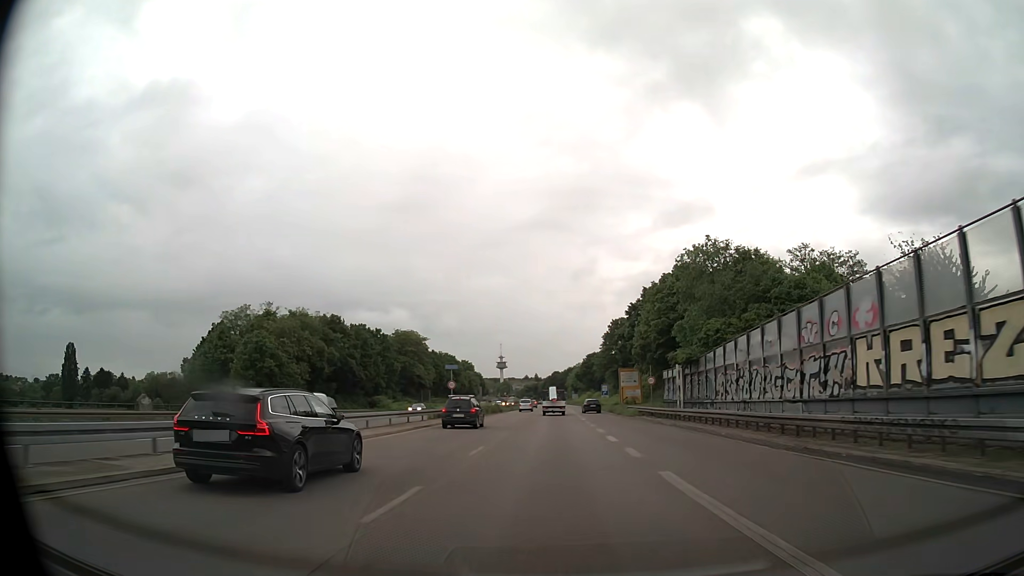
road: trunk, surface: asphalt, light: Day
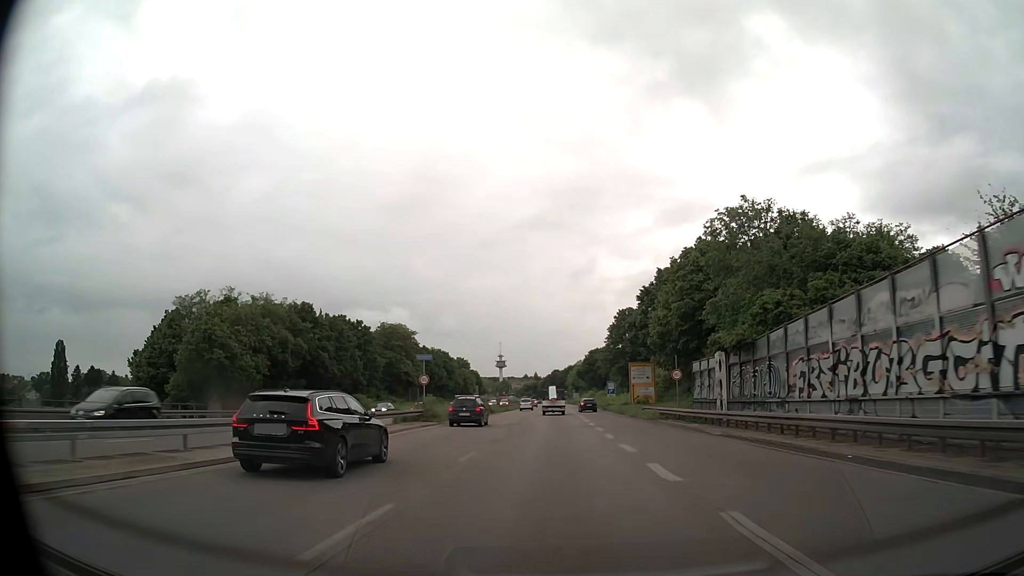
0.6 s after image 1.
(0.0, +10.8) m; 0°
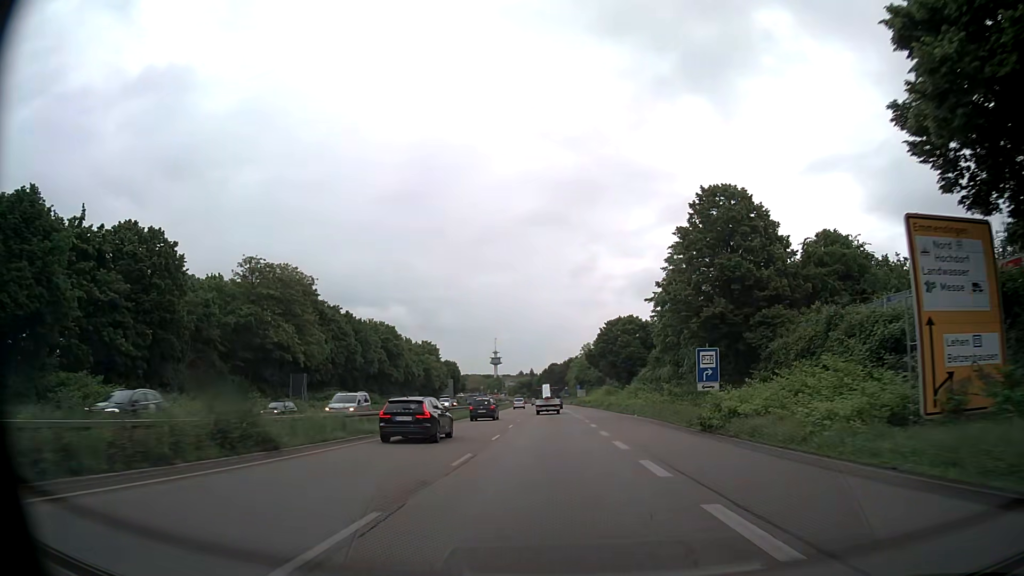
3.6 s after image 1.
(+0.1, +54.3) m; 0°
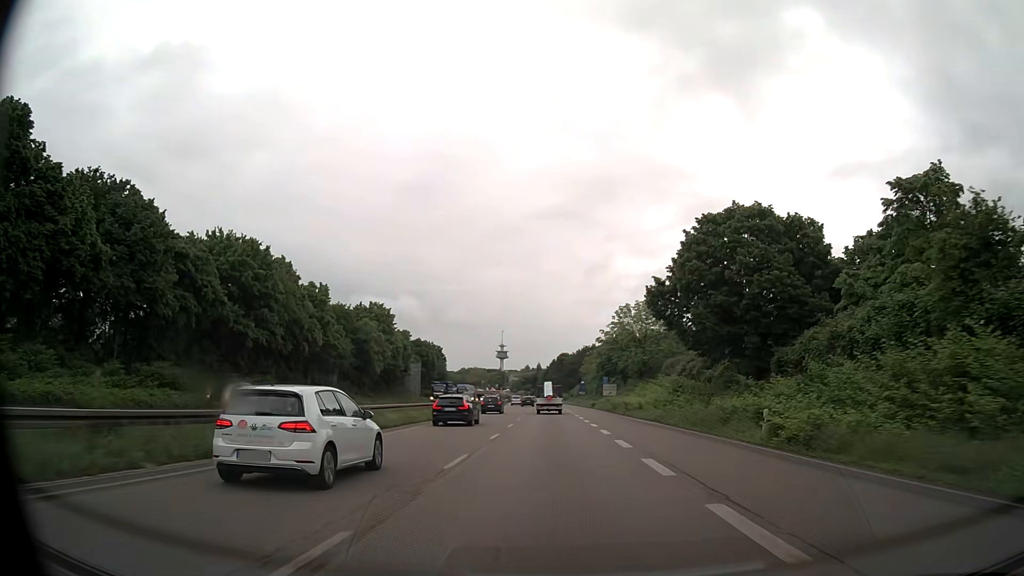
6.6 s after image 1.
(-0.2, +55.1) m; -1°
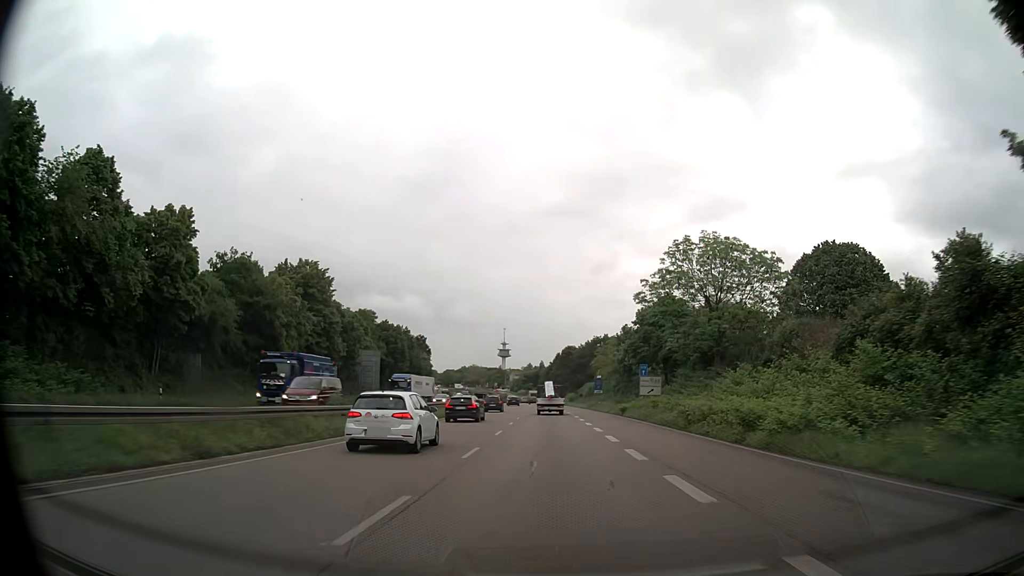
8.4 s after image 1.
(-0.2, +33.4) m; 0°
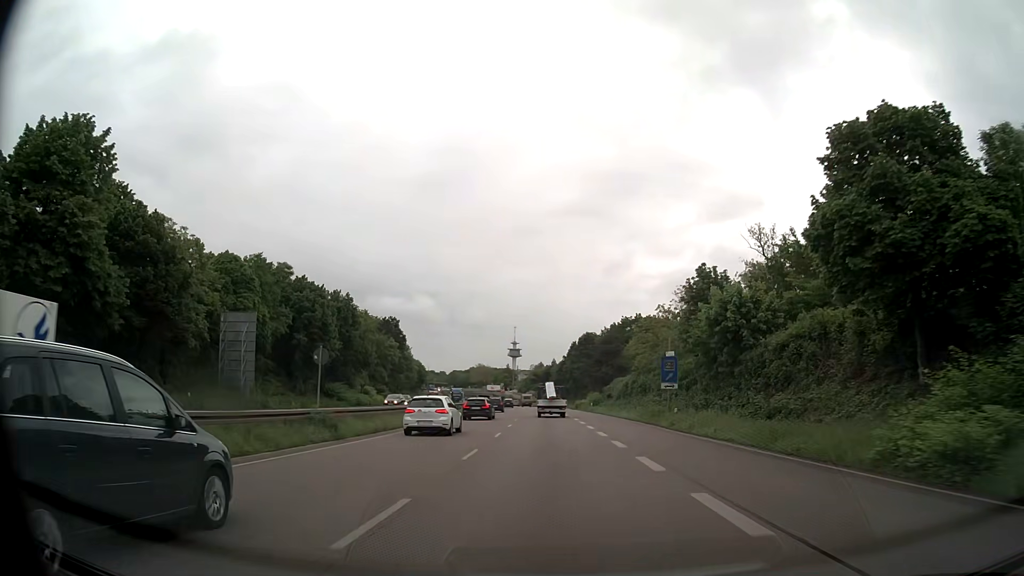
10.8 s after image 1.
(-0.3, +45.0) m; -1°
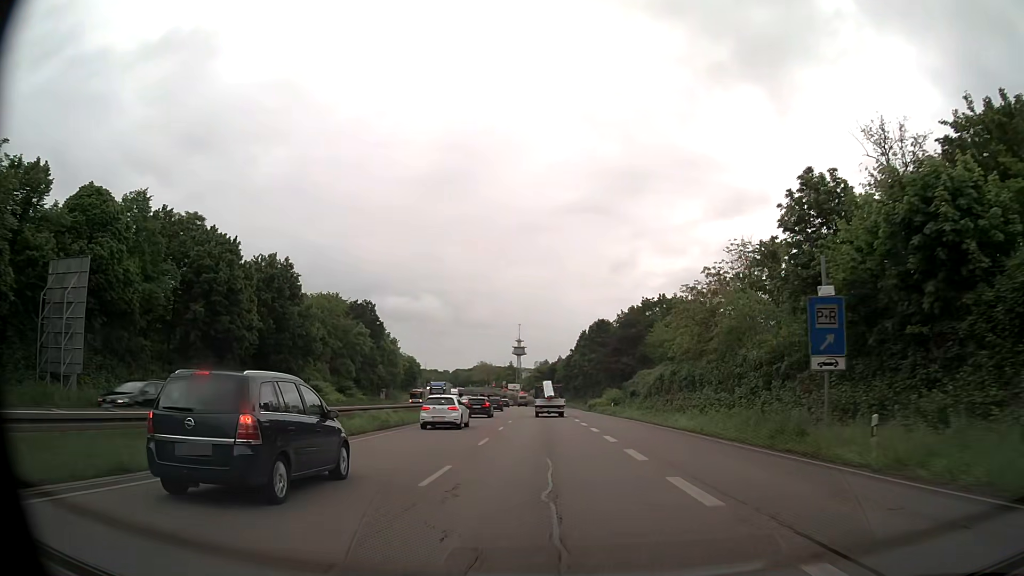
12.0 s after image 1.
(-0.1, +22.7) m; 0°
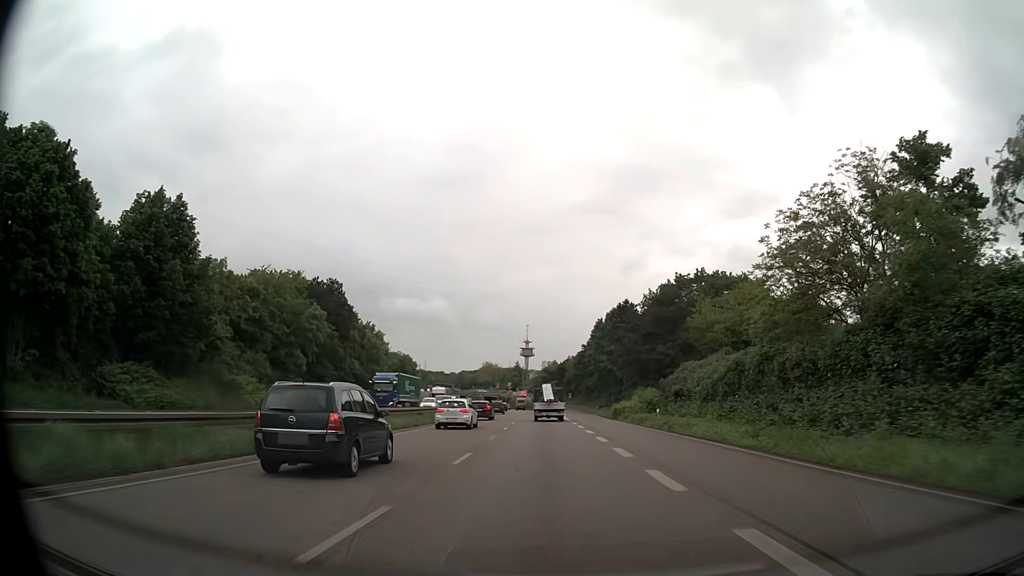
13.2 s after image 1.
(-0.2, +22.8) m; -1°
